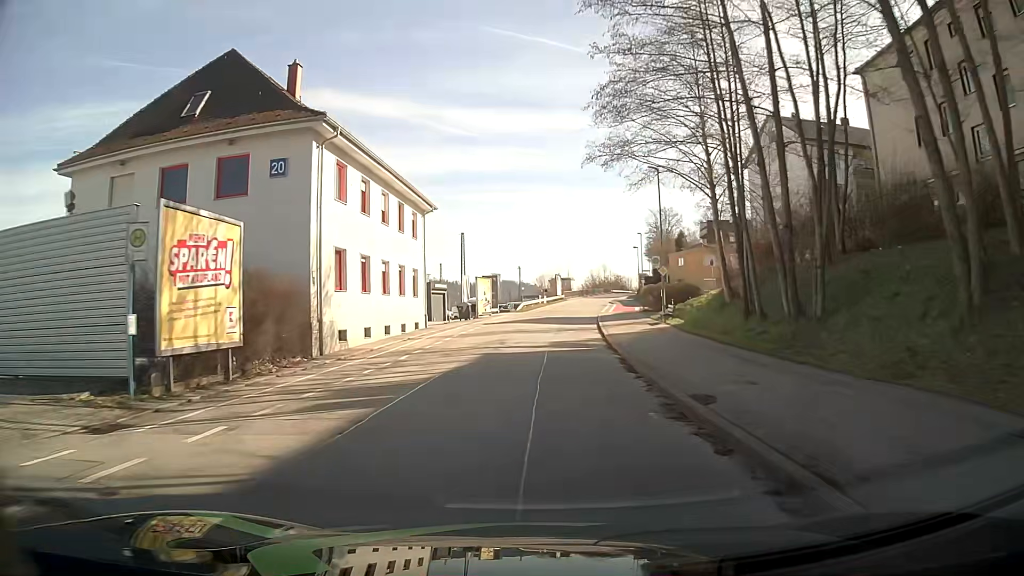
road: residential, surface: asphalt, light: Day
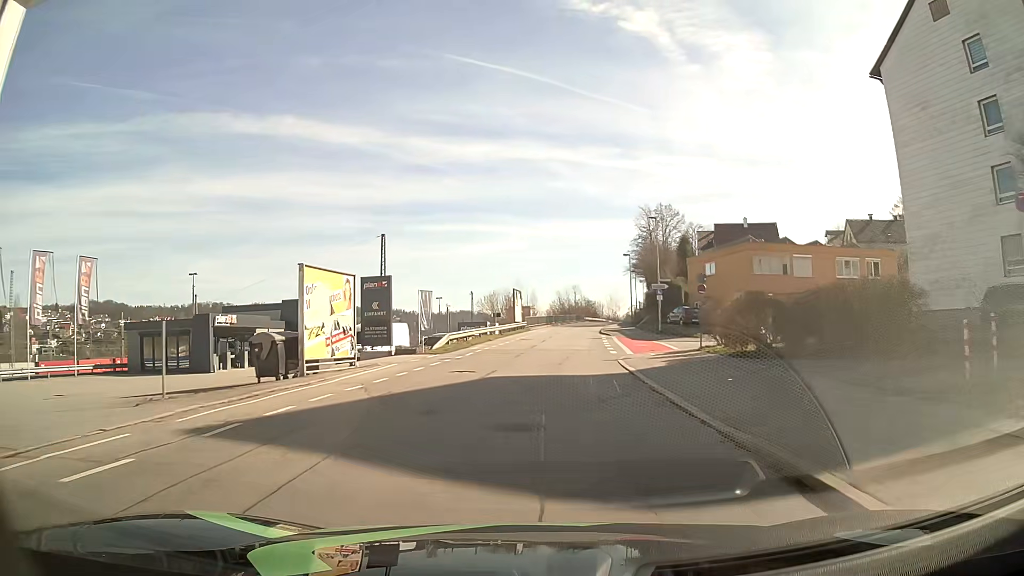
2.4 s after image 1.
(+0.9, +32.2) m; +3°
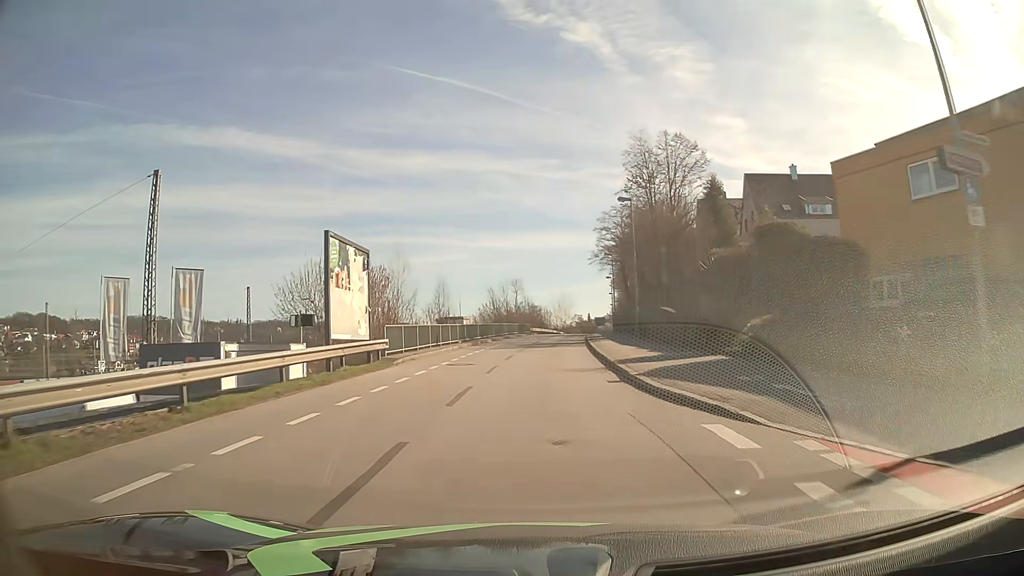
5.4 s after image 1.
(+2.1, +39.8) m; +6°
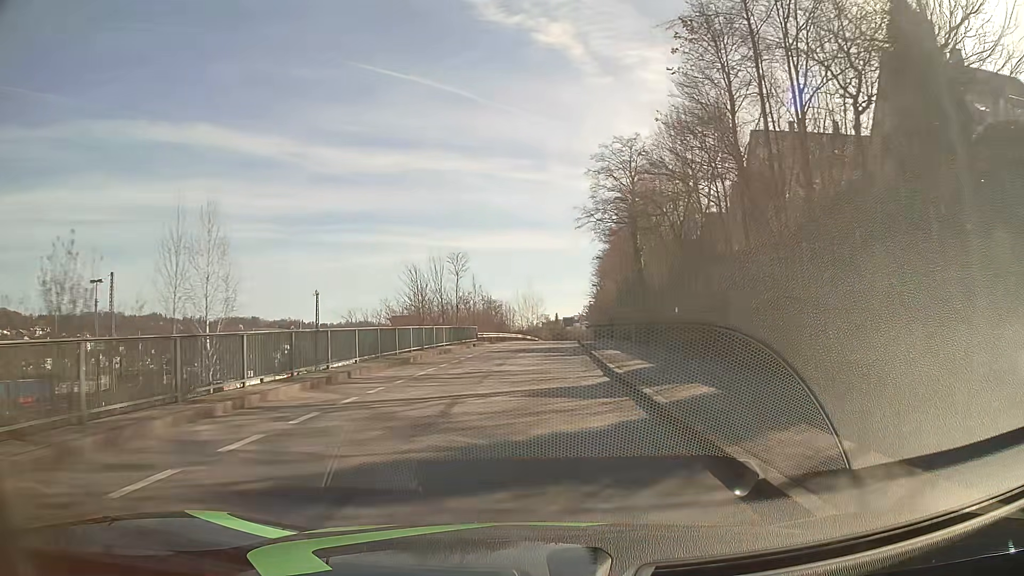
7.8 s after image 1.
(+0.7, +32.0) m; +3°
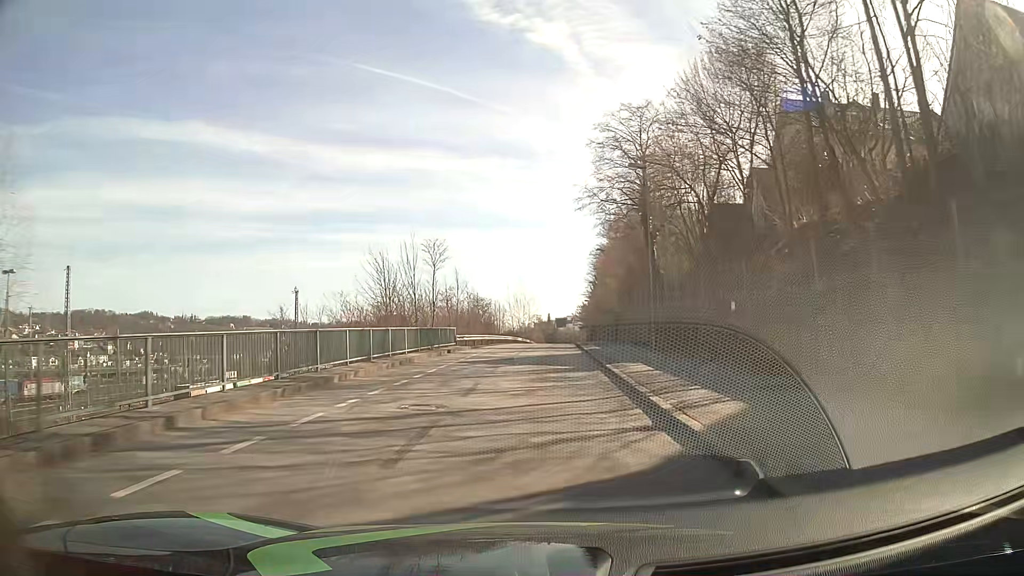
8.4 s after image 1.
(0.0, +8.2) m; 0°
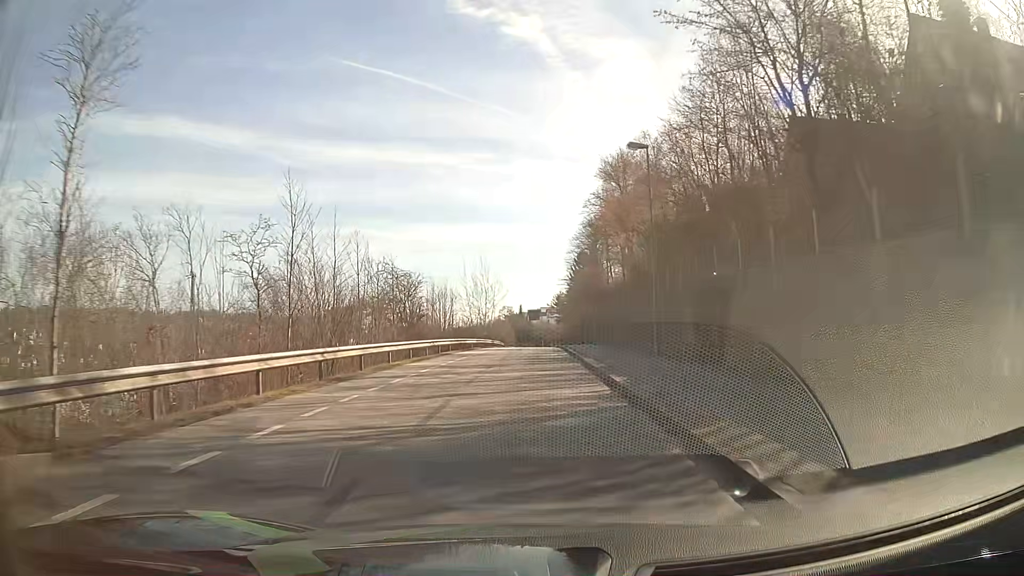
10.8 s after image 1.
(+0.8, +33.5) m; +2°
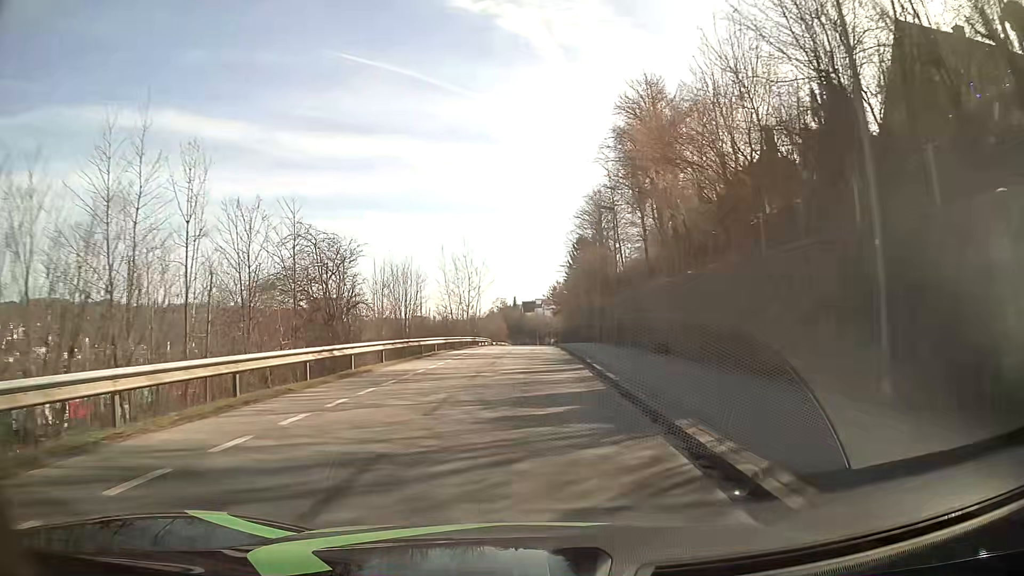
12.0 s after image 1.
(+0.1, +17.0) m; 0°
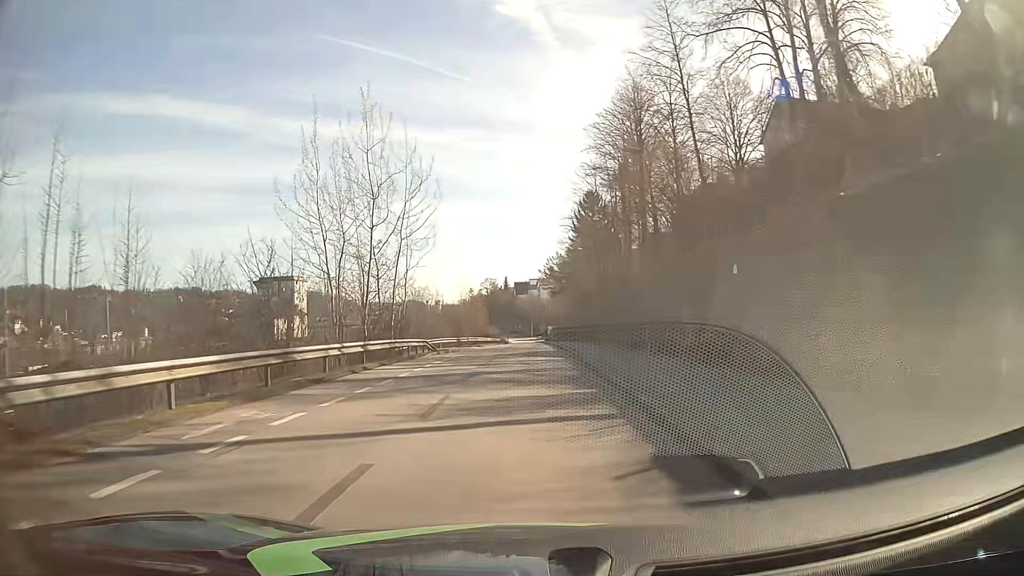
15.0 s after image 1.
(+0.4, +42.6) m; +1°
(0, +10) (0, +20) (0, +30) (0, +40) (0, +50) (0, +60) (0, +70) (0, +80) (0, +90) (0, +100) m
